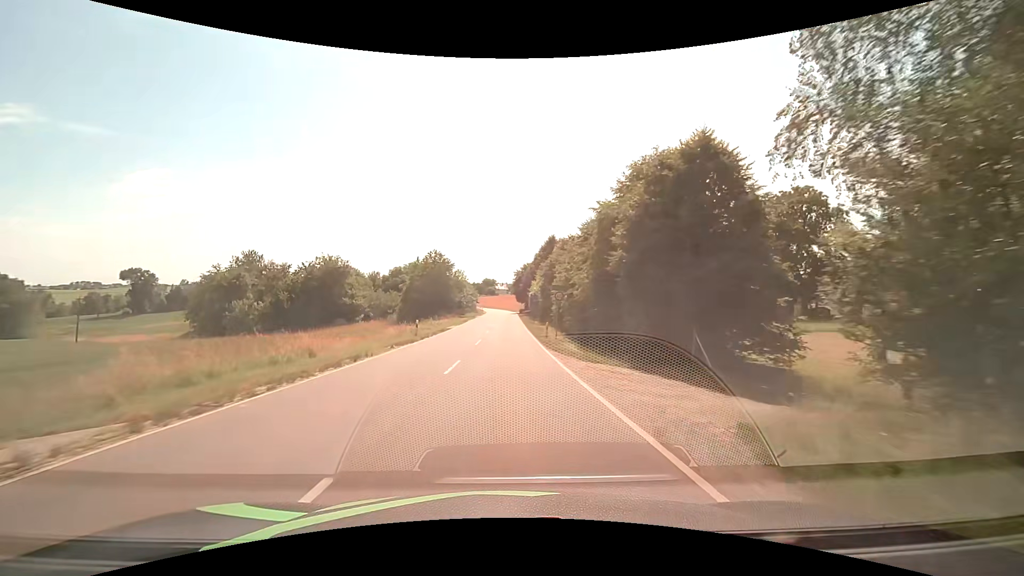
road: tertiary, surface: asphalt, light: Day
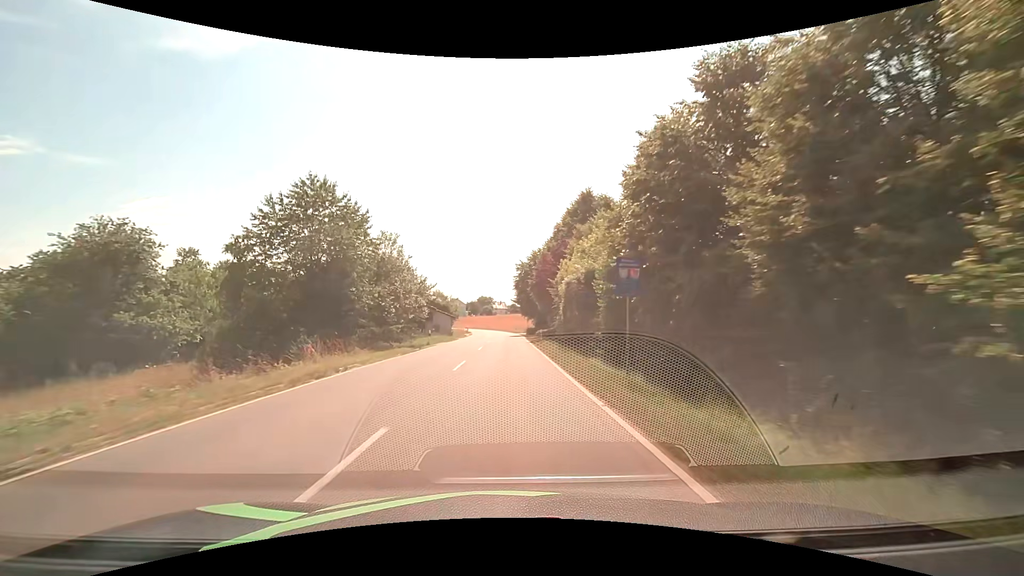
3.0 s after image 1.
(+0.3, +45.7) m; 0°
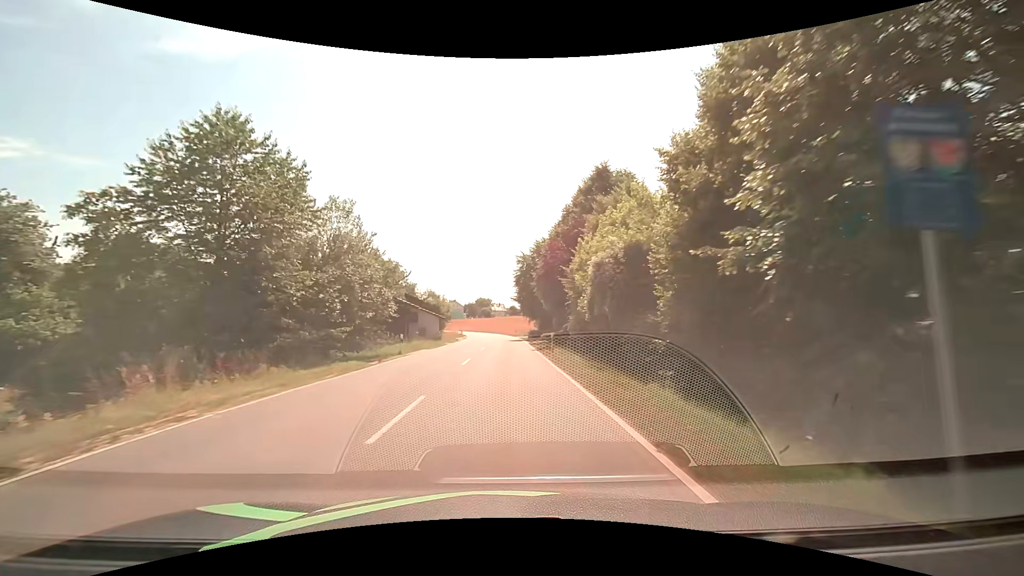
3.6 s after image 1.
(0.0, +9.1) m; 0°
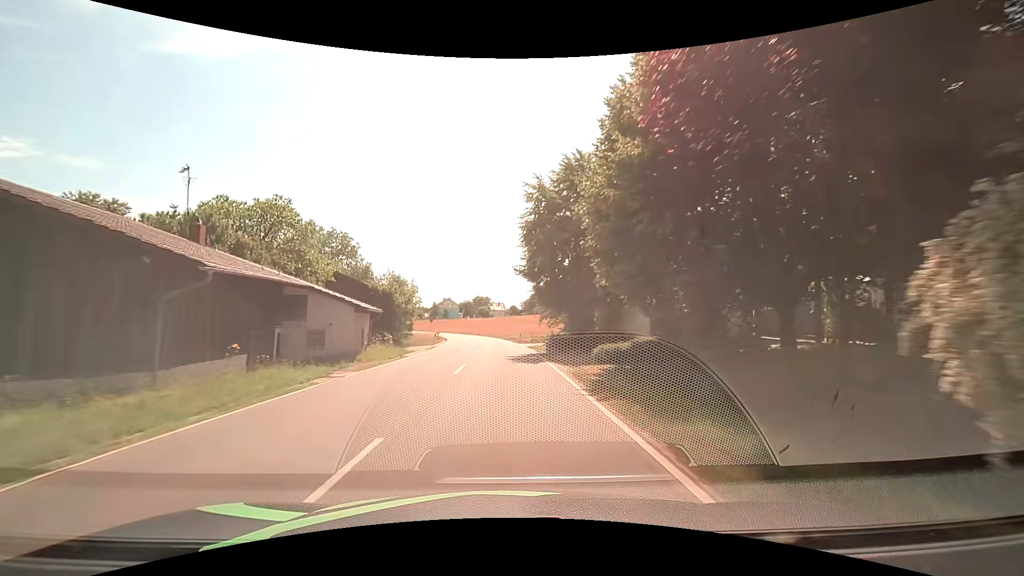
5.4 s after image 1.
(0.0, +27.5) m; 0°
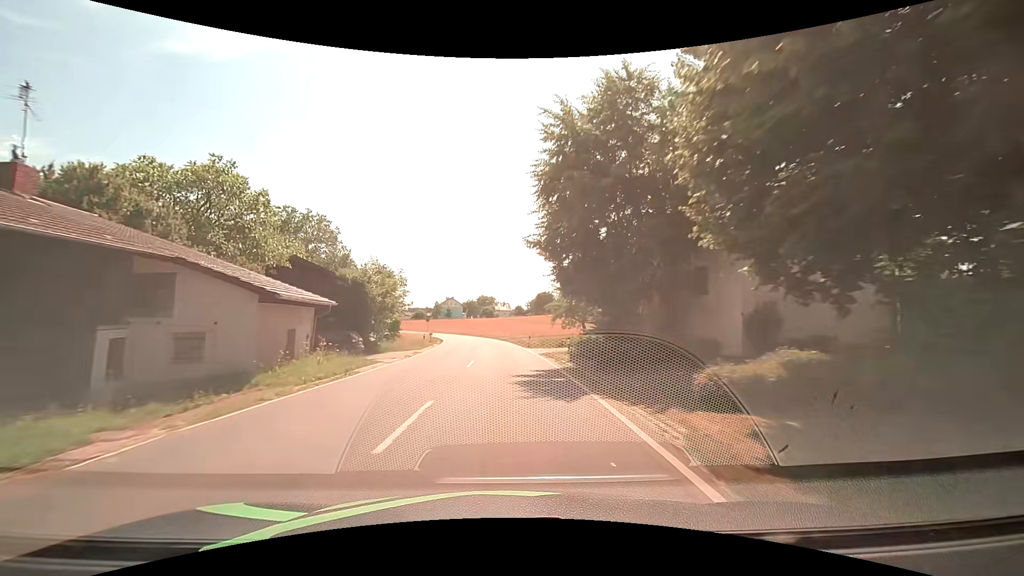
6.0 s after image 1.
(0.0, +9.2) m; 0°
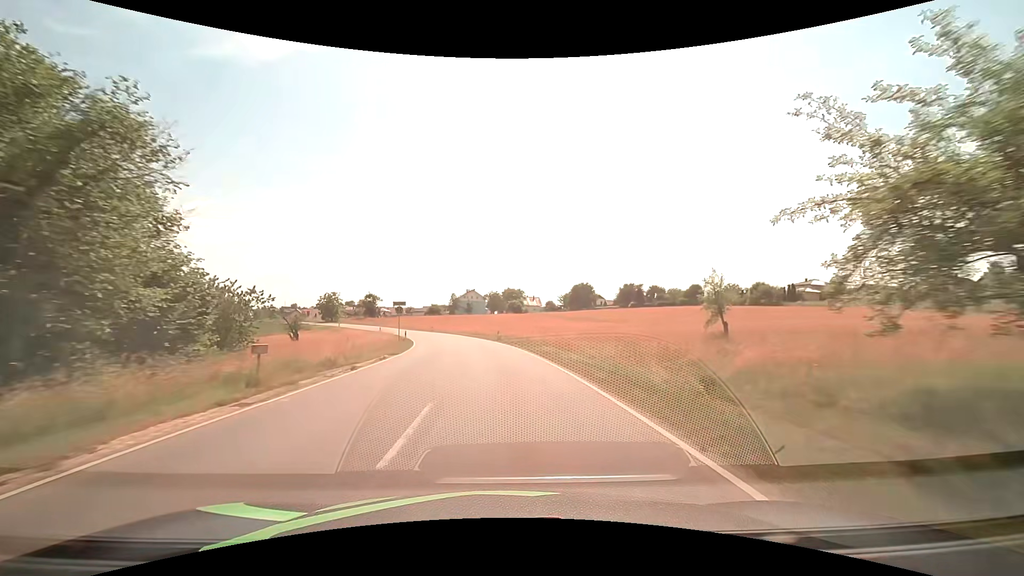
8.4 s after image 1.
(-1.0, +36.7) m; -3°
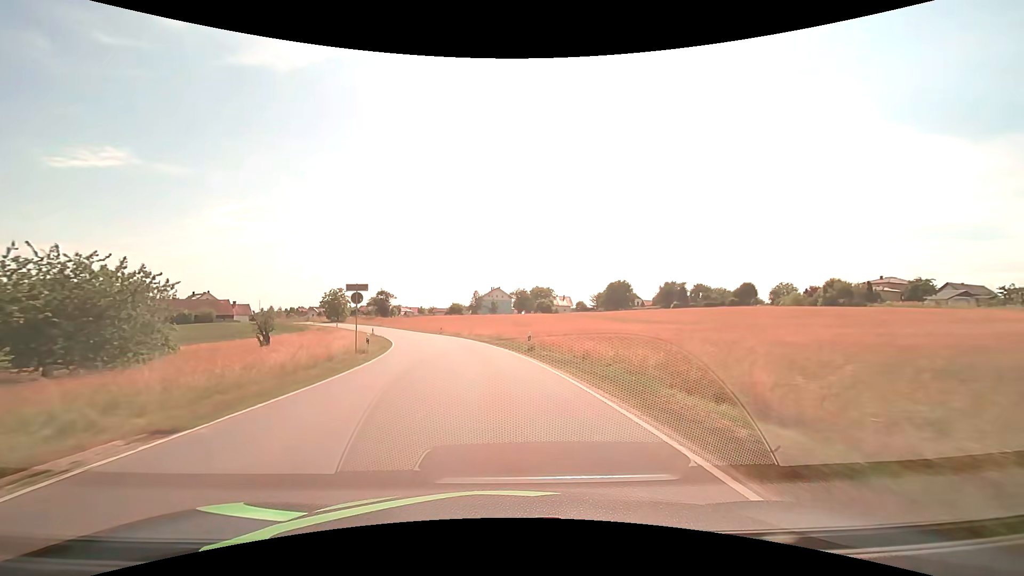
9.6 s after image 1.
(-0.5, +18.3) m; -3°
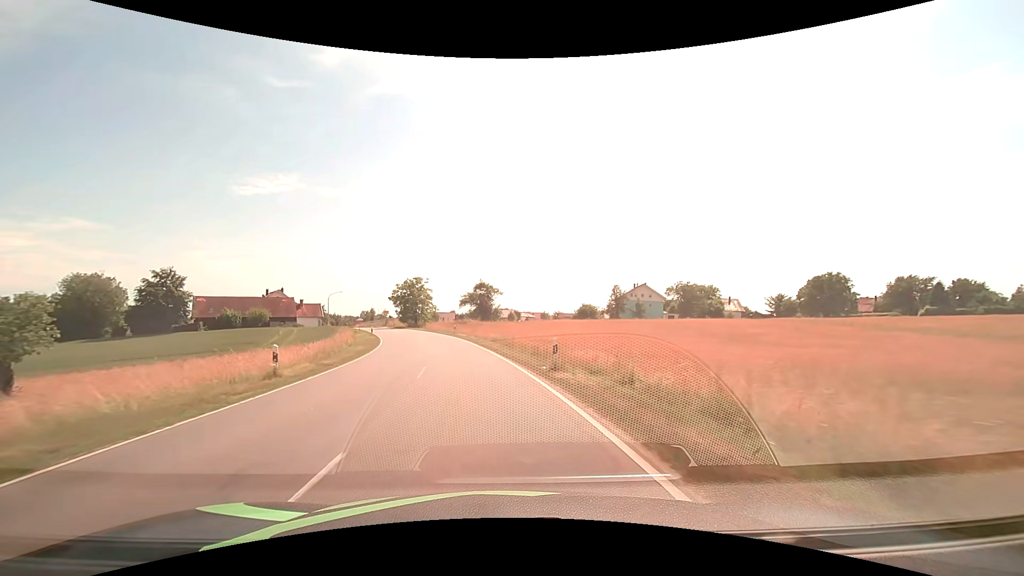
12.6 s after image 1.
(-5.2, +45.2) m; -14°
(0, +10) (-1, +20) (-3, +30) (-5, +40) (-8, +49) (-11, +59) (-14, +68) (-18, +77) (-22, +87) (-26, +96) m
